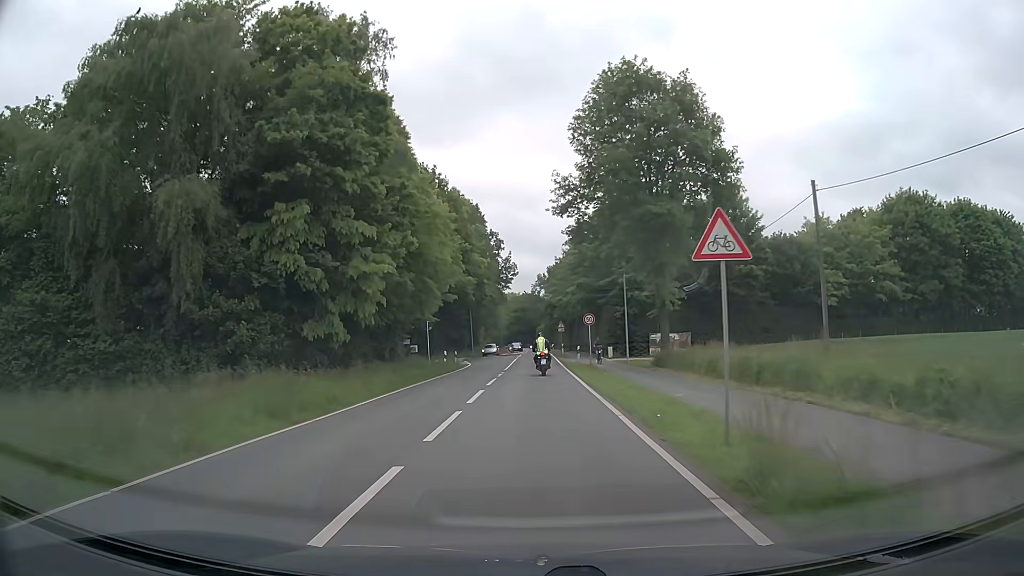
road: secondary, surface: asphalt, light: Day
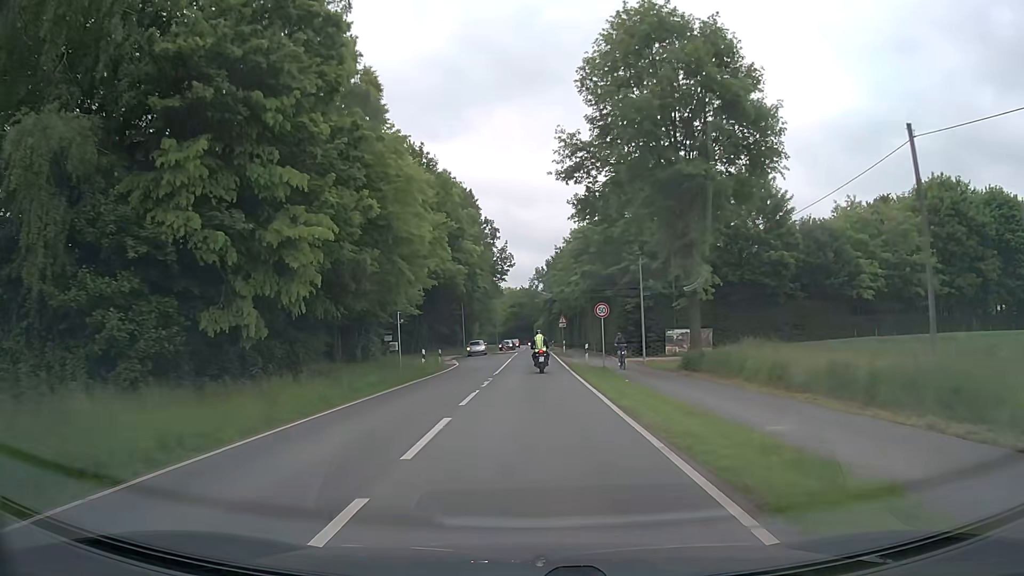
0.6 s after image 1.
(0.0, +7.6) m; 0°
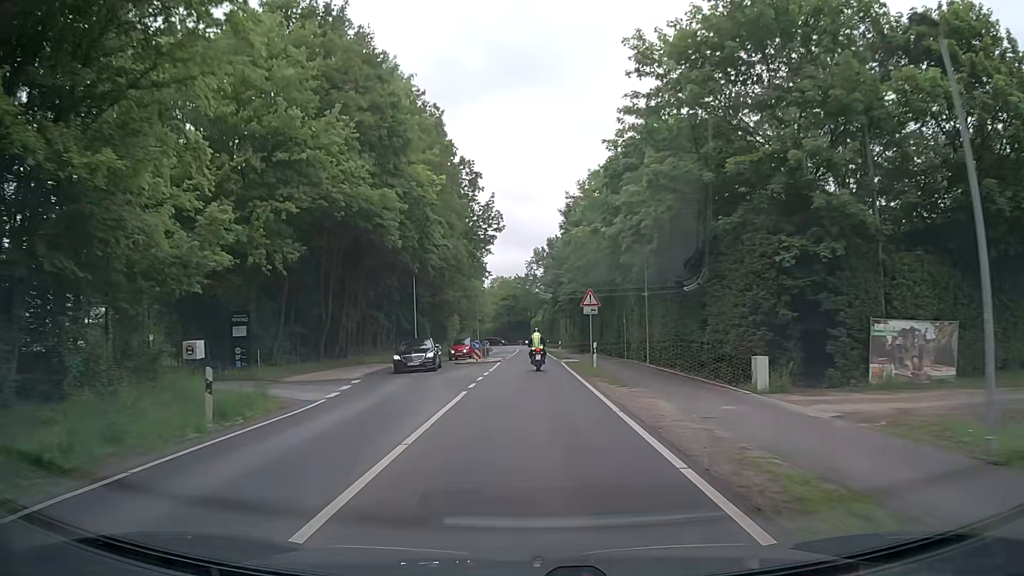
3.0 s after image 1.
(+0.1, +30.4) m; +1°
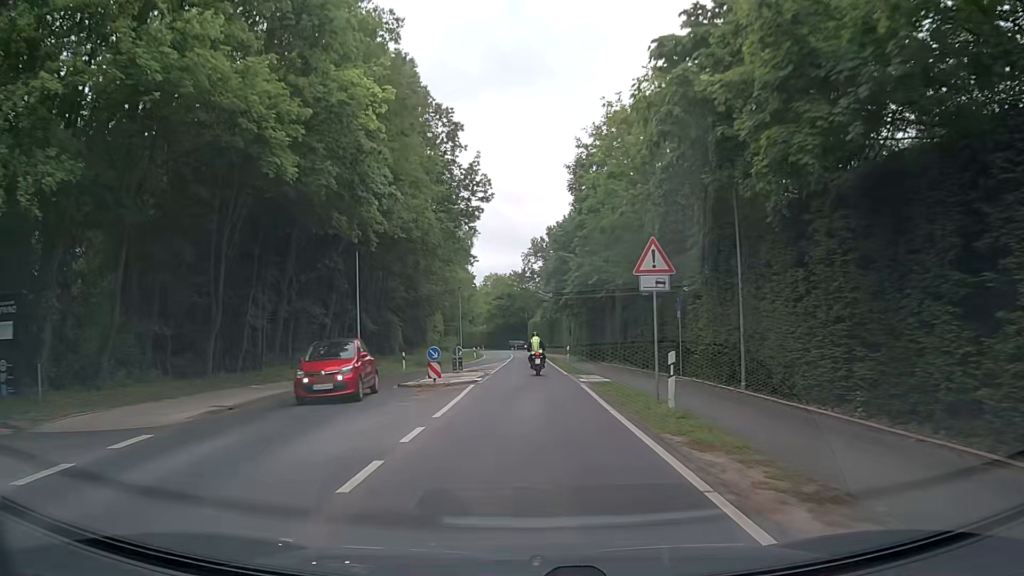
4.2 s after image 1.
(-0.1, +15.2) m; 0°
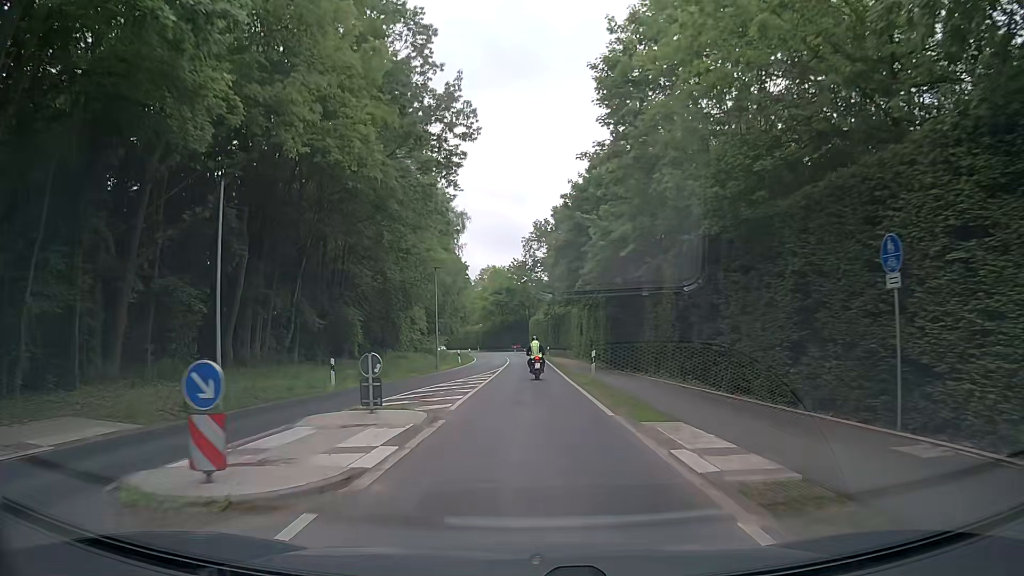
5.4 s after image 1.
(0.0, +15.2) m; 0°
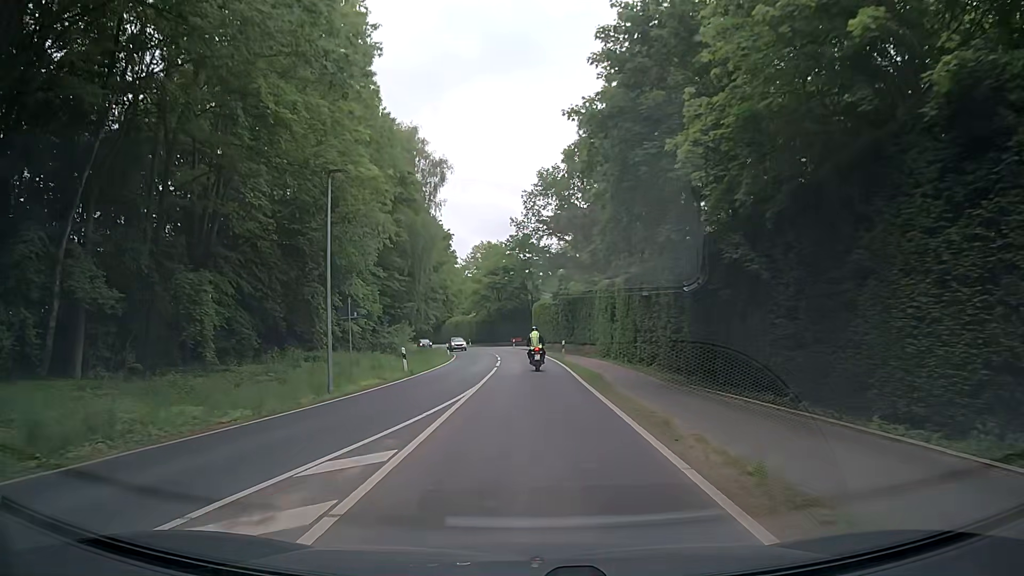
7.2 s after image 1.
(-0.1, +22.8) m; -1°
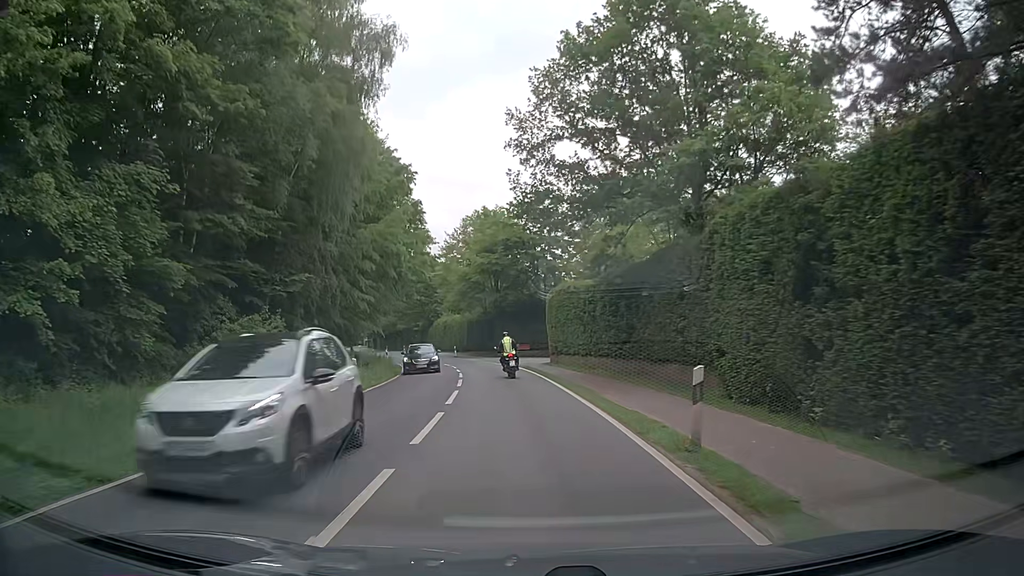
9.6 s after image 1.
(+0.2, +29.8) m; 0°
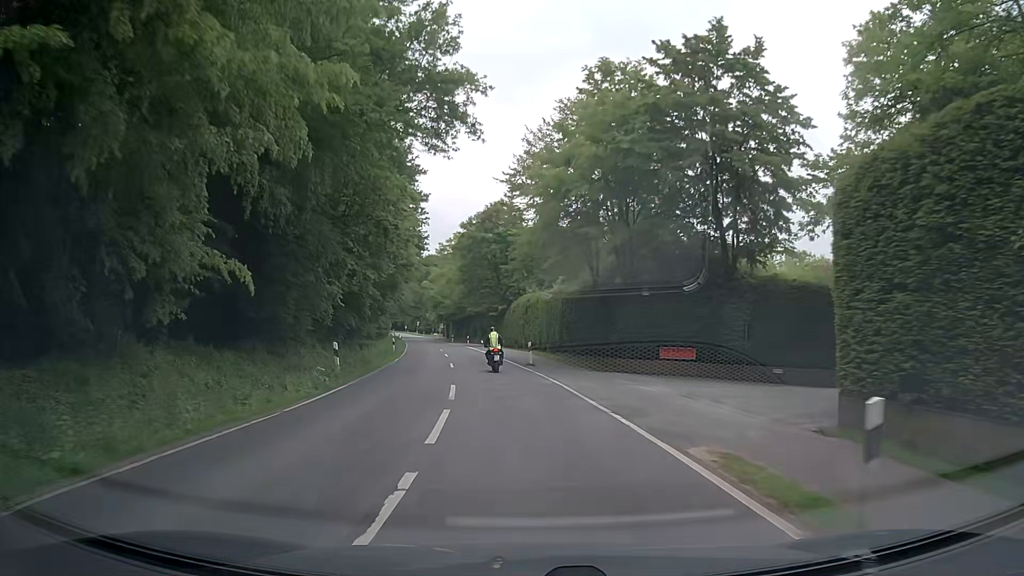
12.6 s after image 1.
(-2.7, +36.3) m; -9°
(0, +10) (-1, +20) (-2, +30) (-3, +40) (-5, +50) (-7, +60) (-8, +69) (-10, +79) (-12, +89) (-14, +99) m
